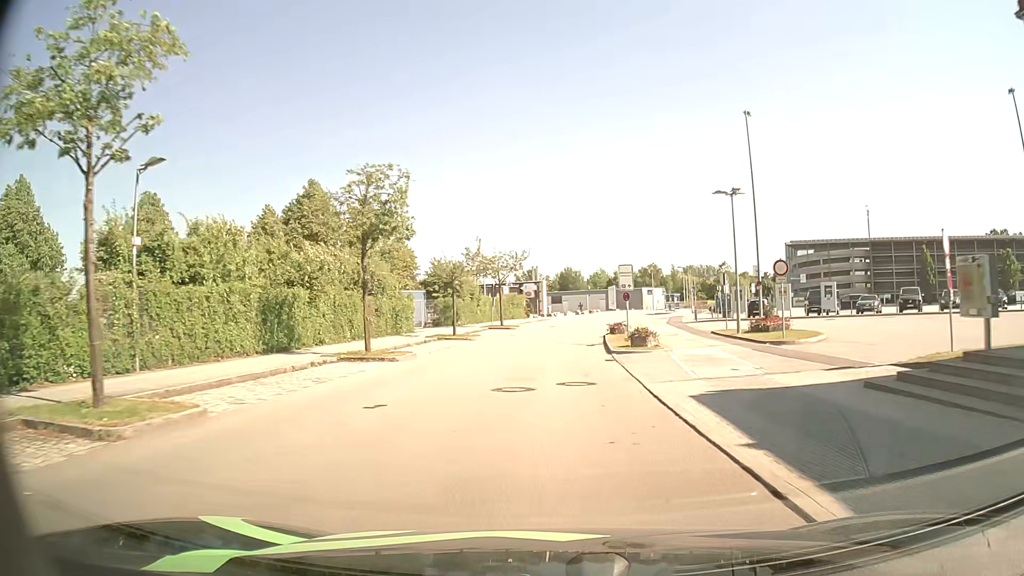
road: residential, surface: asphalt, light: Day
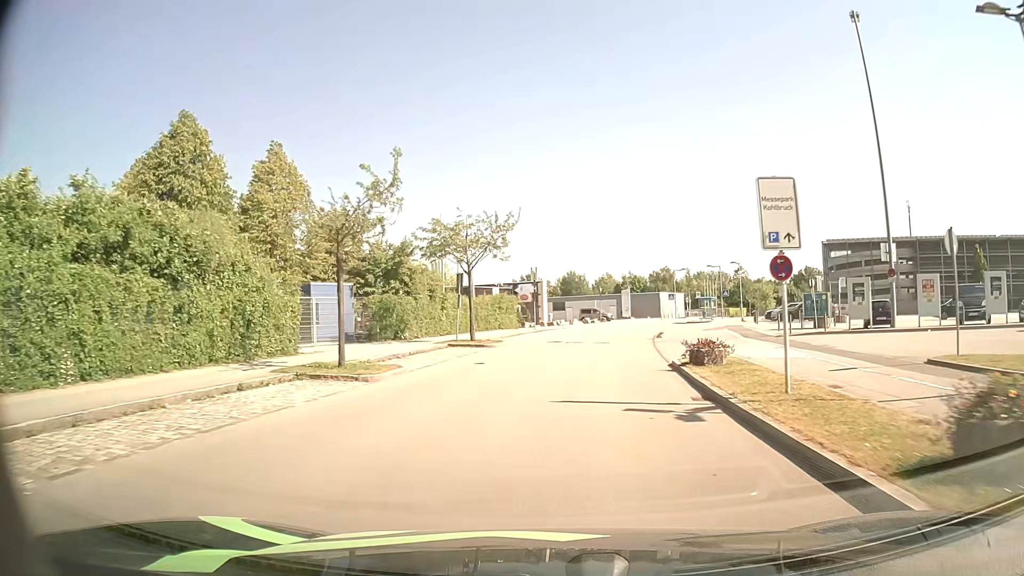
(-0.3, +20.2) m; 0°
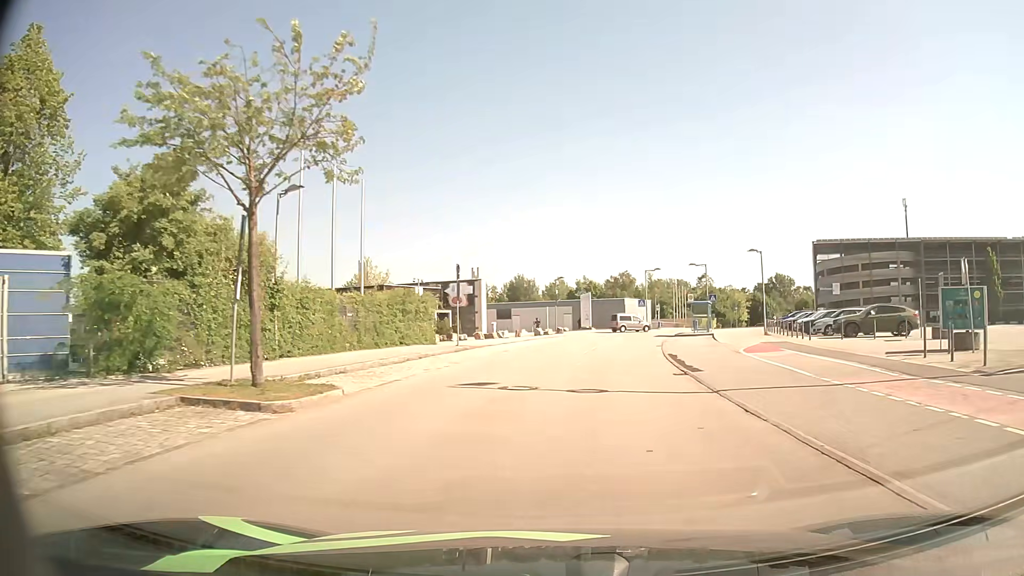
(+0.5, +18.6) m; +4°
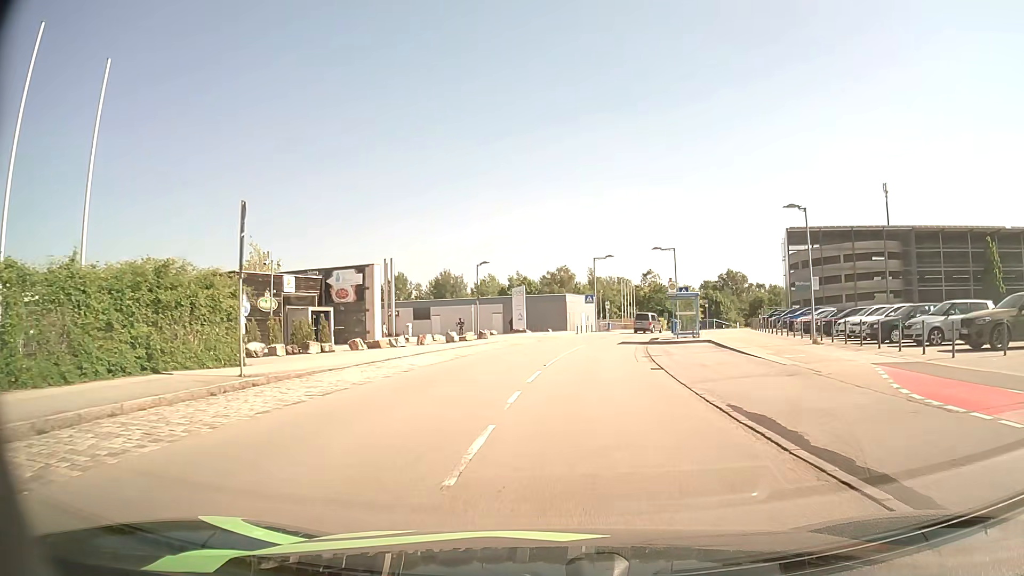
(+0.9, +16.6) m; +6°
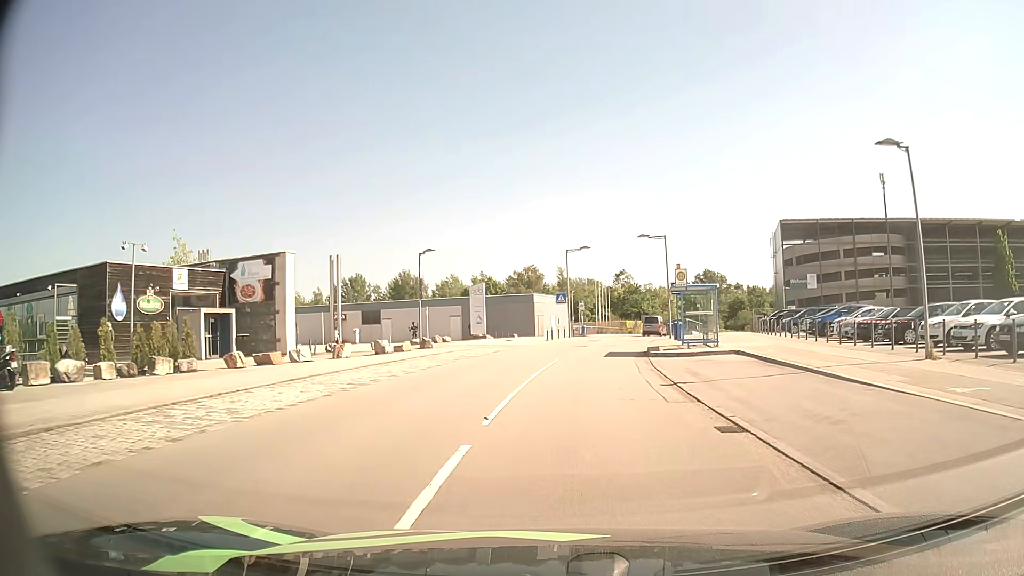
(+0.2, +10.1) m; +2°
(0, +10) (+1, +20) (+2, +30) (+4, +40) (+6, +49) (+9, +59) (+12, +69) (+16, +78) (+20, +87) (+25, +96) m
